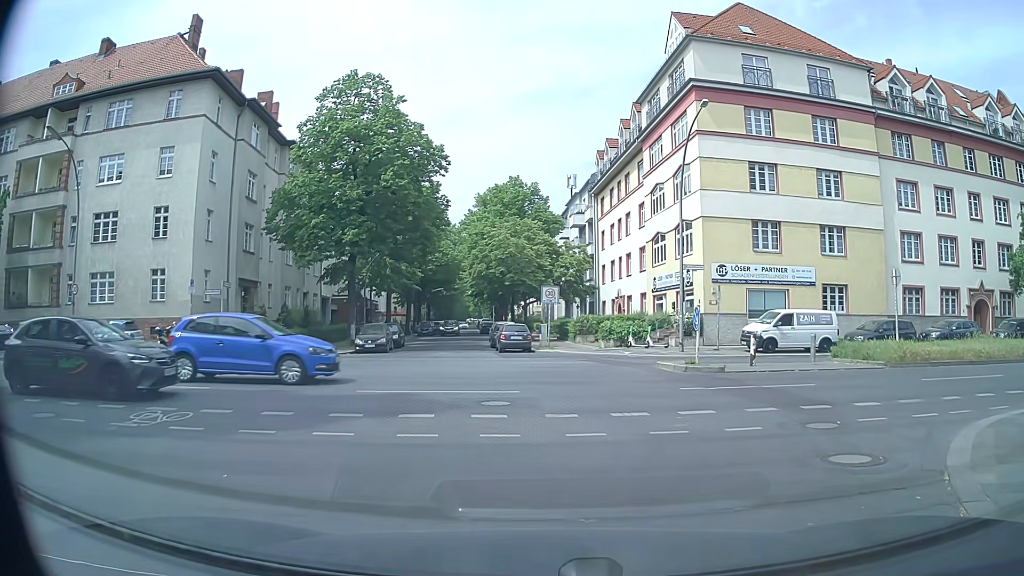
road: residential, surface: asphalt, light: Day
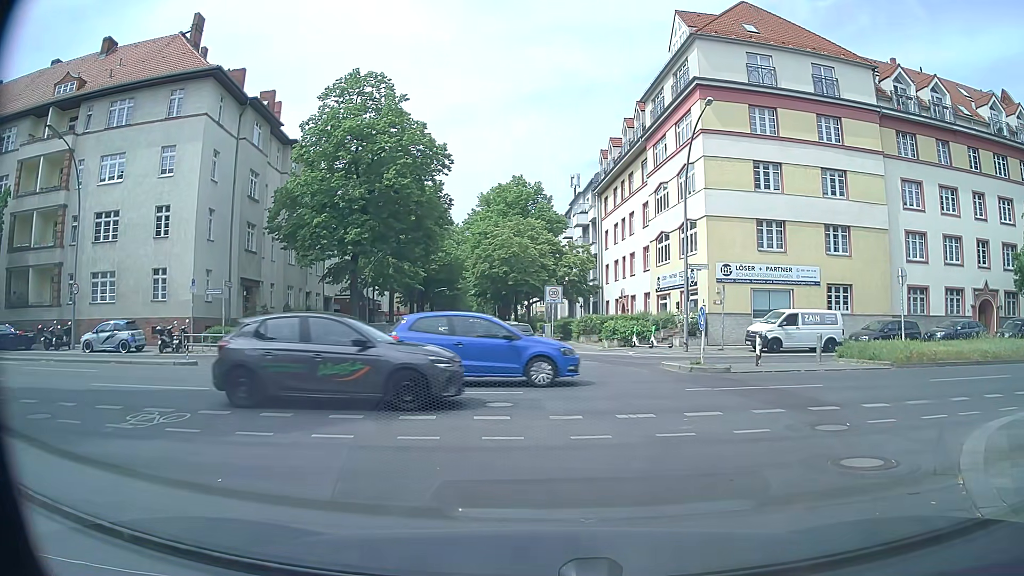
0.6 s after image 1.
(0.0, +0.2) m; 0°
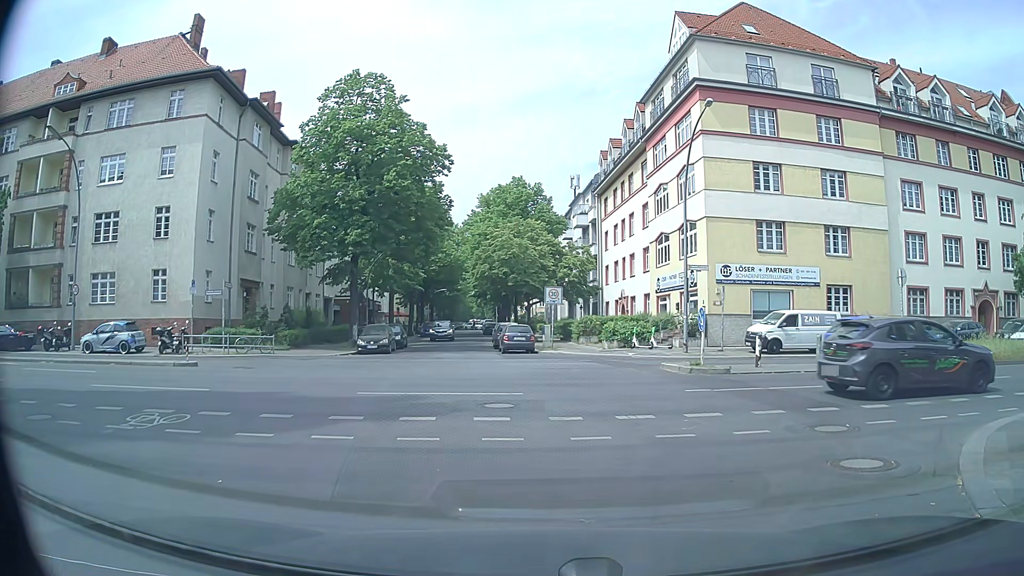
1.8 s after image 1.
(0.0, +0.1) m; 0°
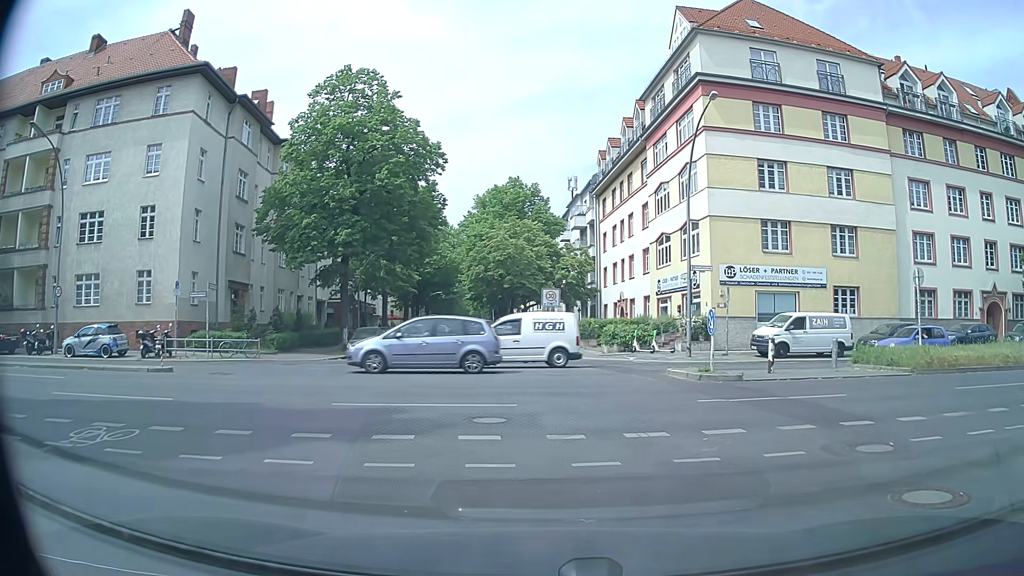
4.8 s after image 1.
(0.0, +1.4) m; 0°
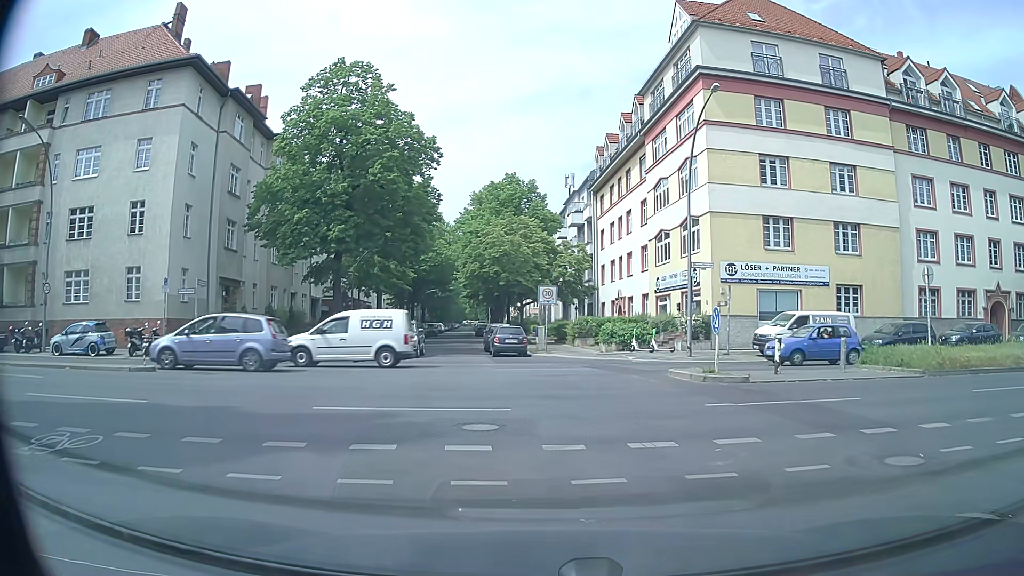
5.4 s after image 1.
(0.0, +0.8) m; 0°
